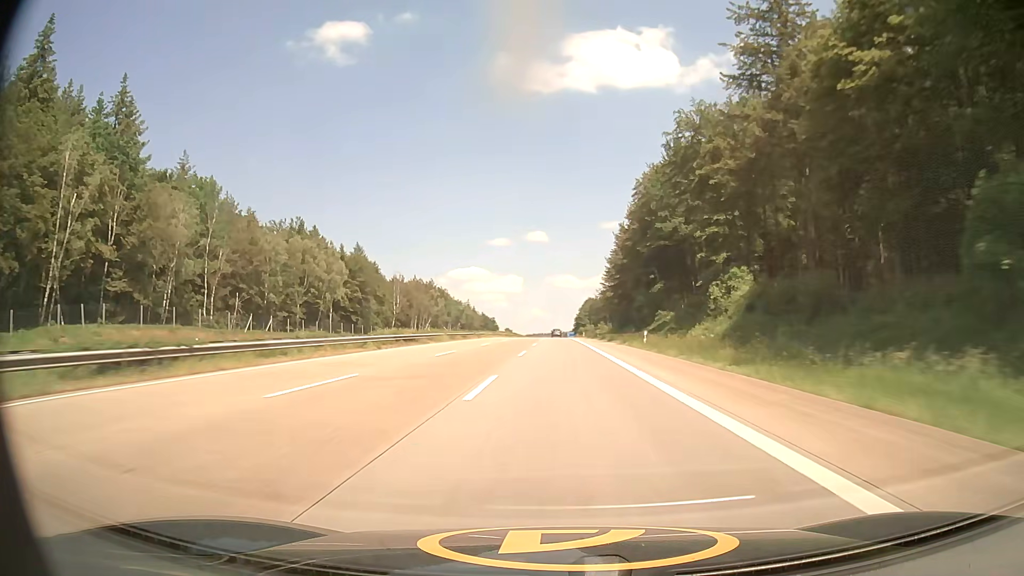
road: motorway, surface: asphalt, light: Day
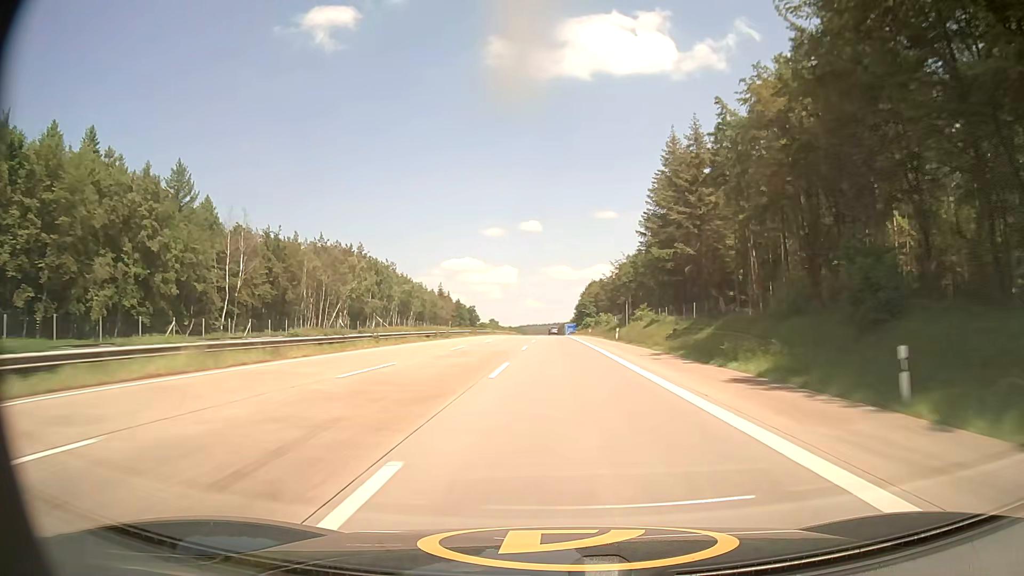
(+0.2, +82.1) m; 0°
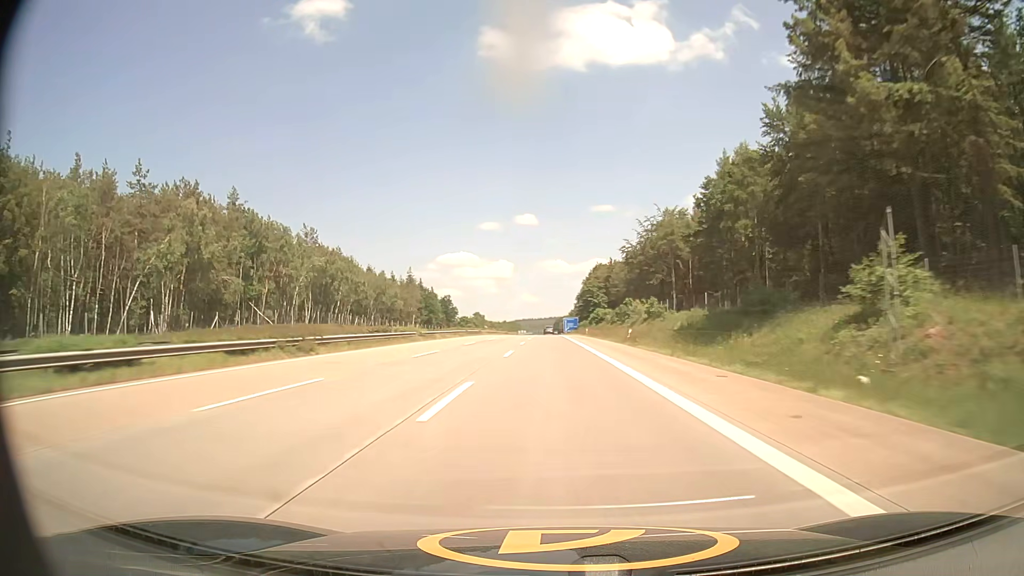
(+0.2, +61.1) m; 0°
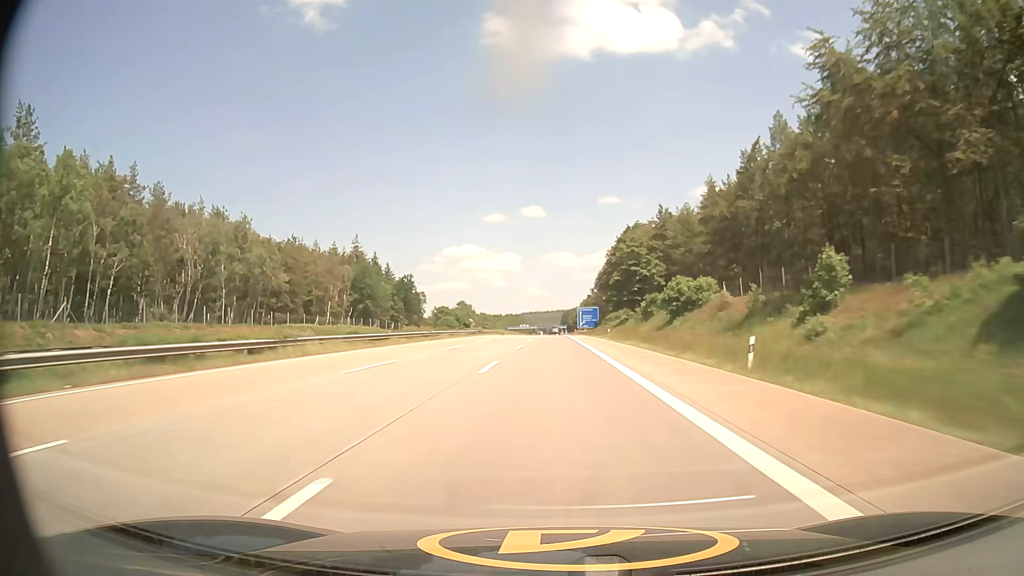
(-0.4, +80.6) m; -1°
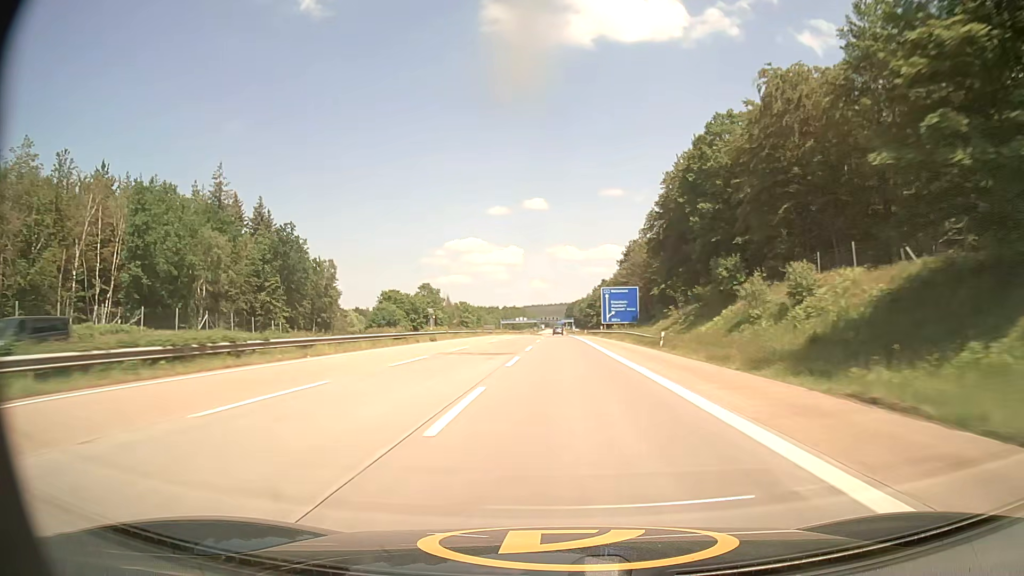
(-0.3, +80.2) m; 0°
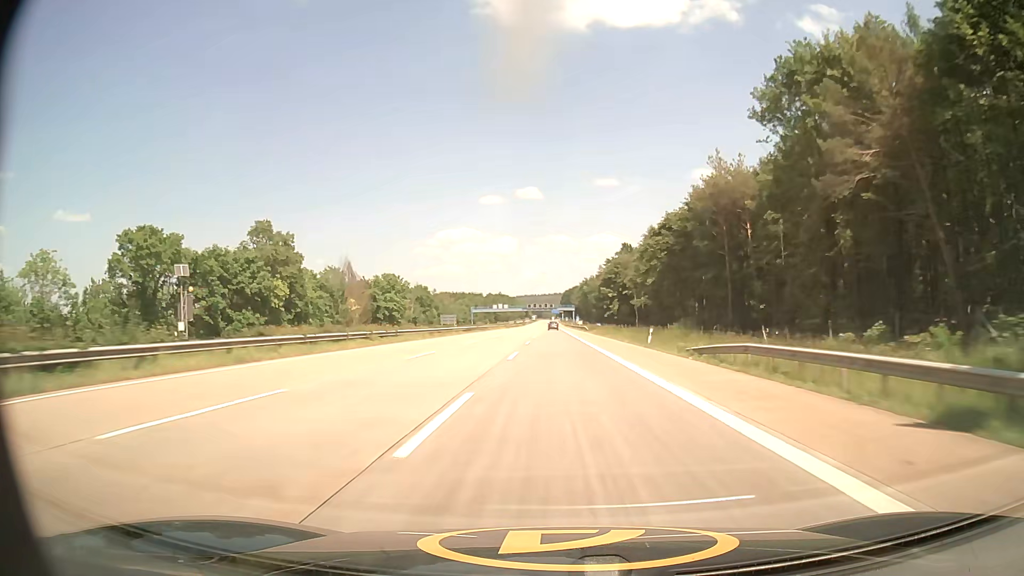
(+0.5, +99.9) m; 0°
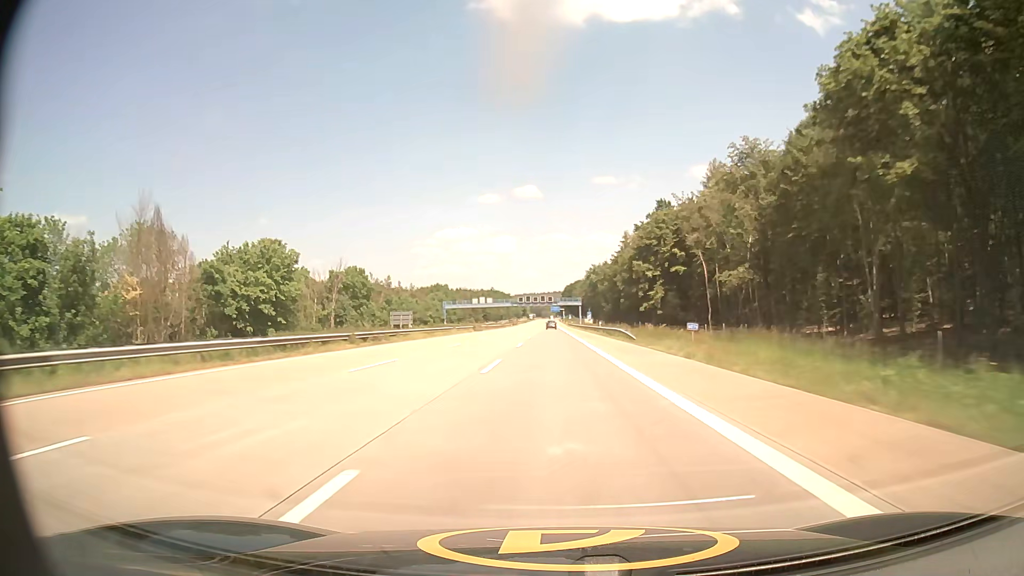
(+0.1, +59.7) m; 0°
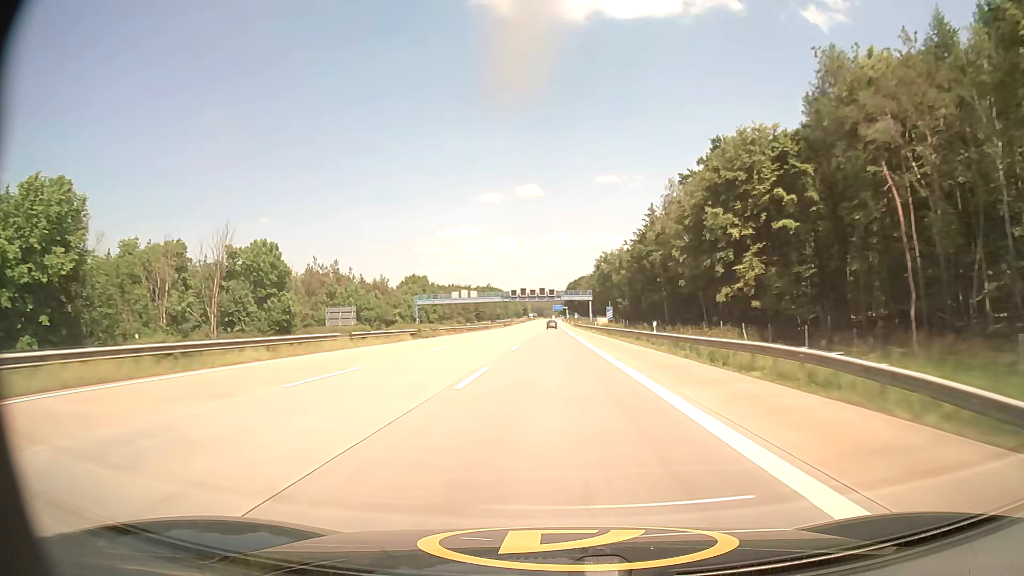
(0.0, +40.0) m; 0°
(0, +10) (0, +20) (0, +30) (0, +40) (0, +50) (0, +60) (0, +70) (0, +80) (0, +90) (0, +100) m
